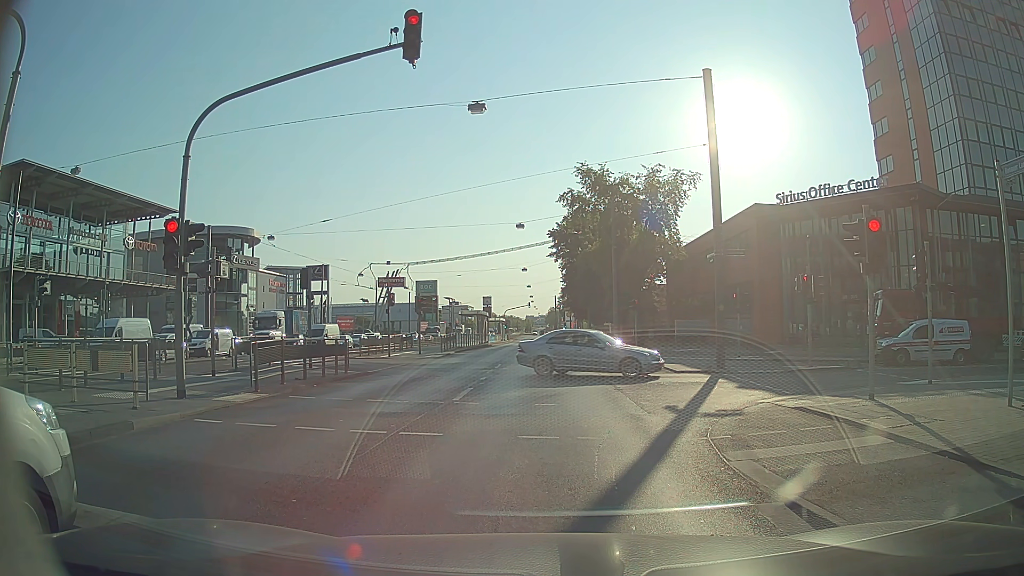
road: primary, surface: asphalt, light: Day
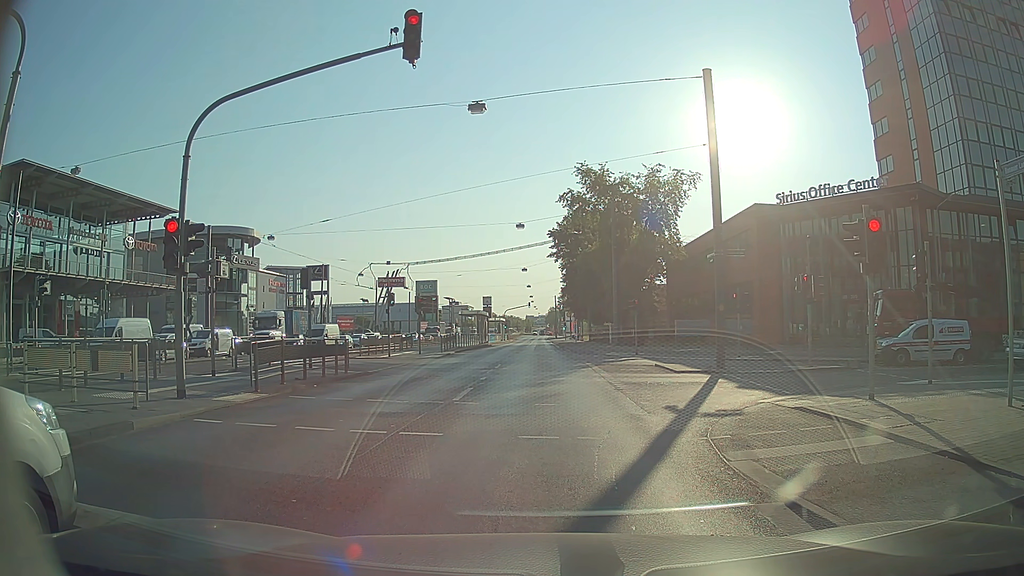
(0.0, 0.0) m; 0°
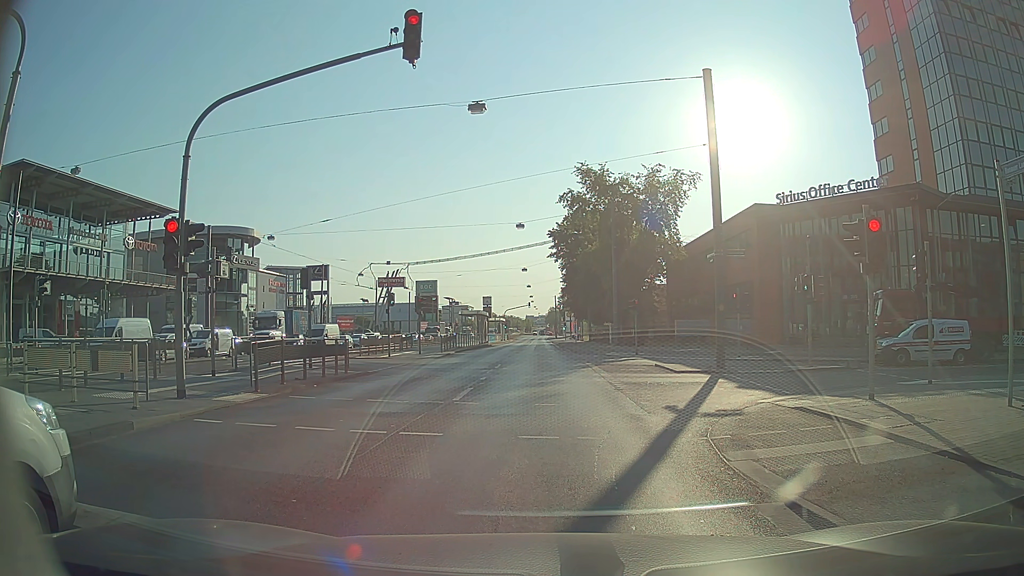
(0.0, 0.0) m; 0°
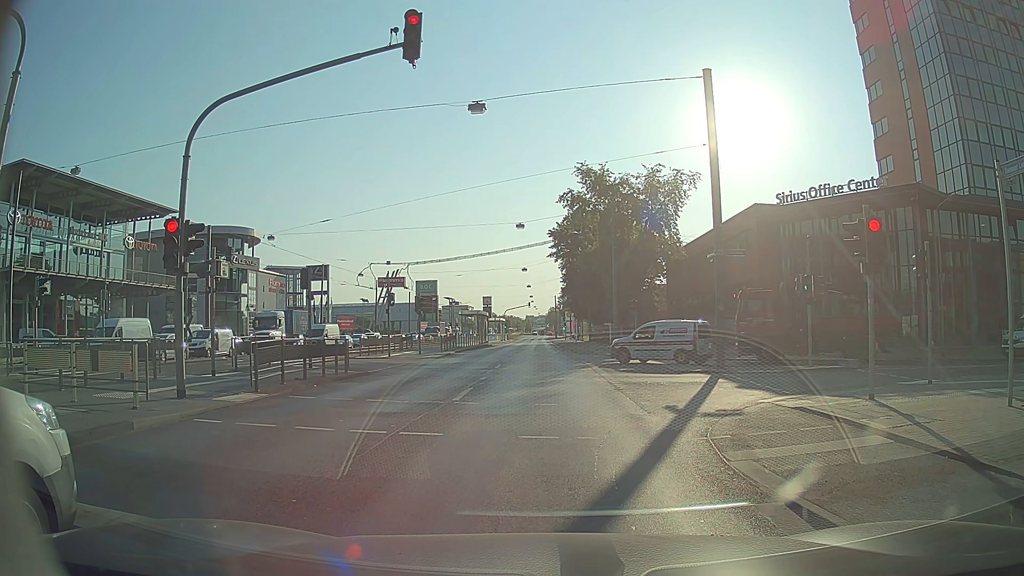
(0.0, 0.0) m; 0°
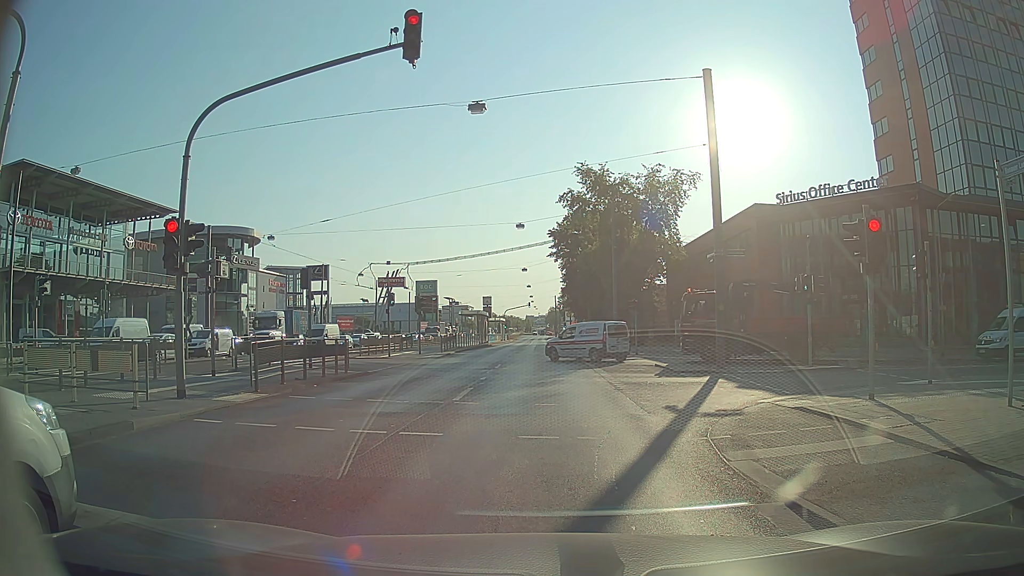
(0.0, 0.0) m; 0°
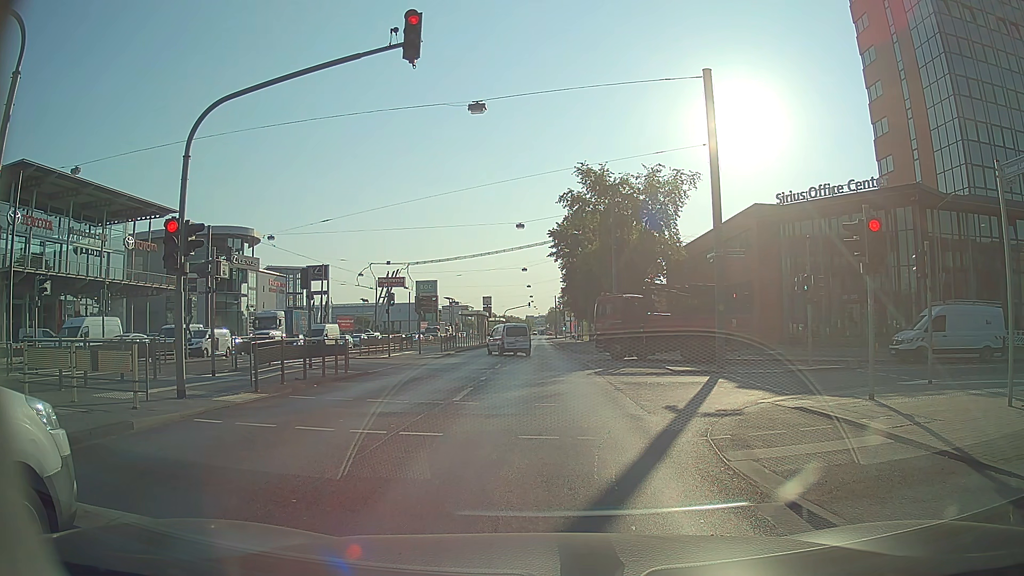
(0.0, 0.0) m; 0°
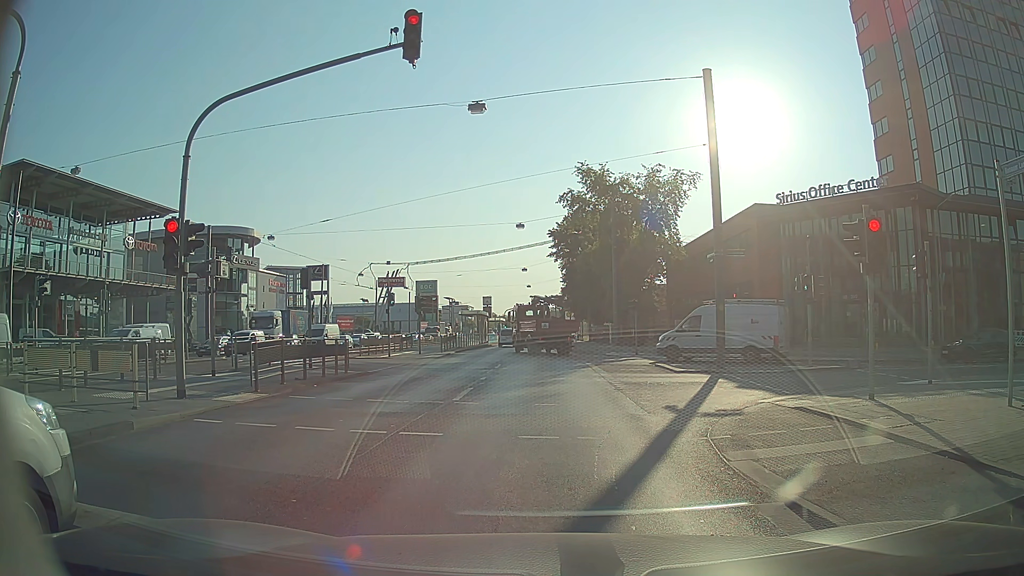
(0.0, 0.0) m; 0°
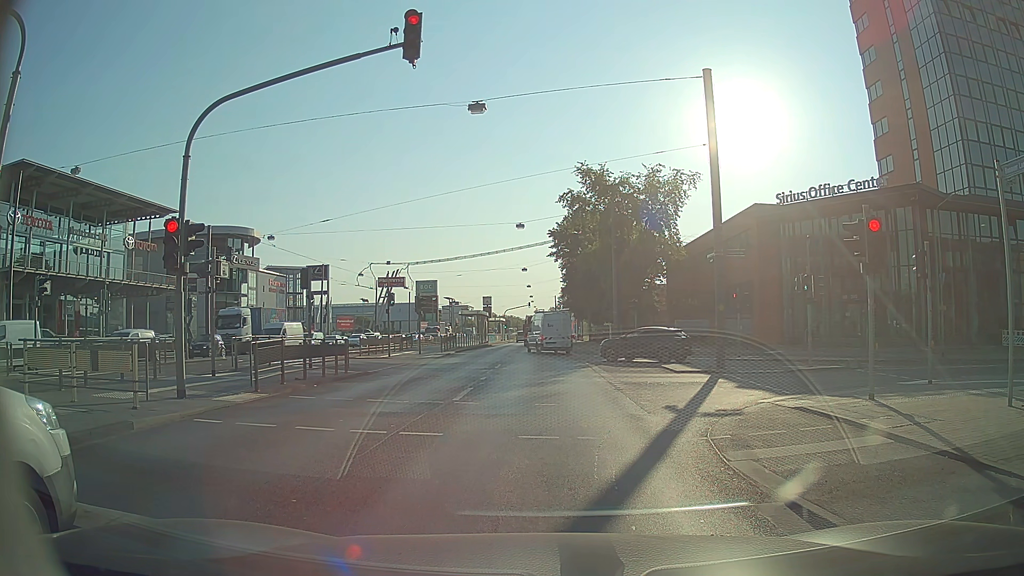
(0.0, 0.0) m; 0°
(0, +10) (-1, +20) (-2, +30) (-3, +40) (-3, +50) (-4, +60) (-5, +70) (-6, +80) (-6, +90) (-7, +100) m
